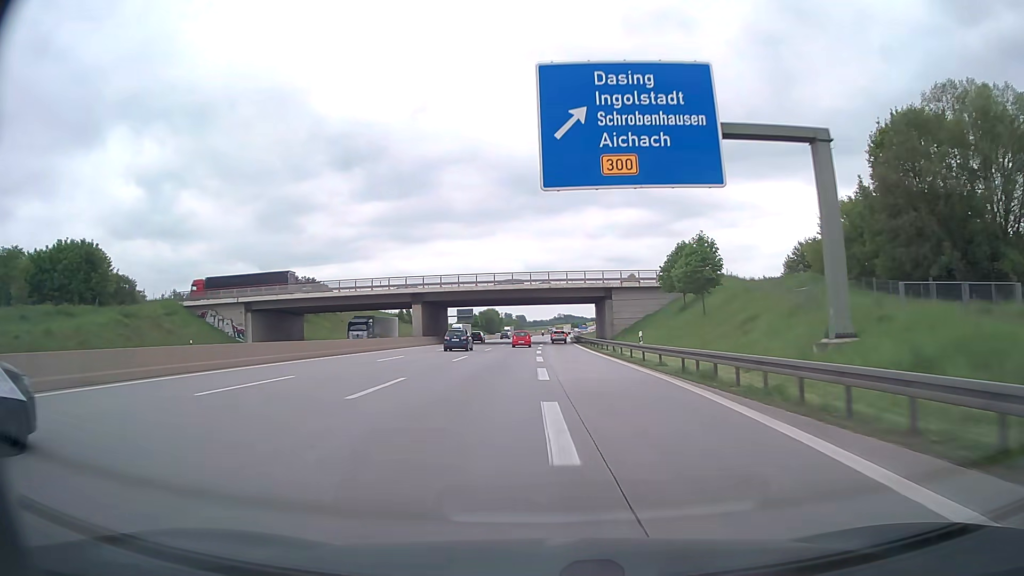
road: motorway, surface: asphalt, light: Day
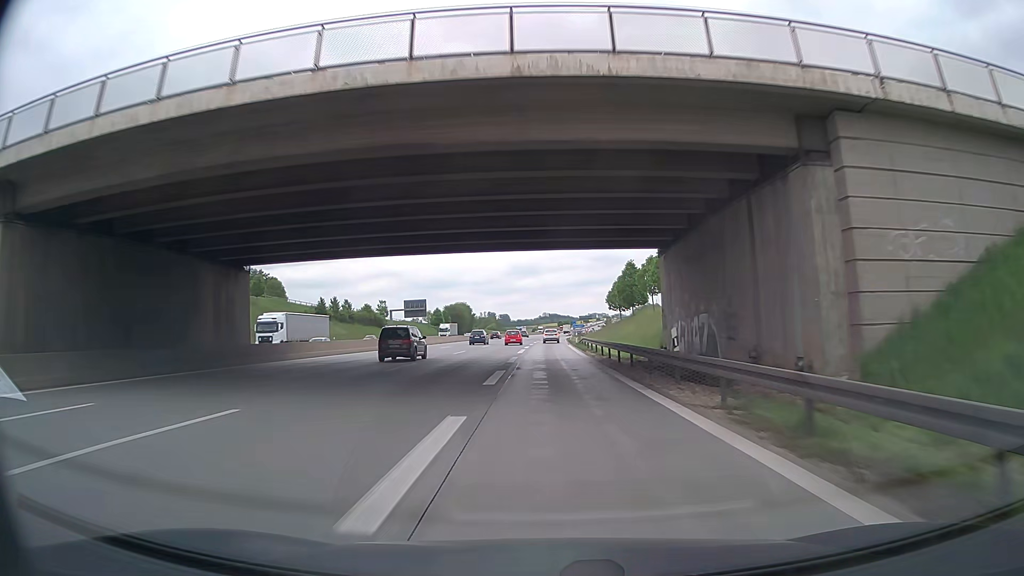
(+0.8, +61.8) m; +1°
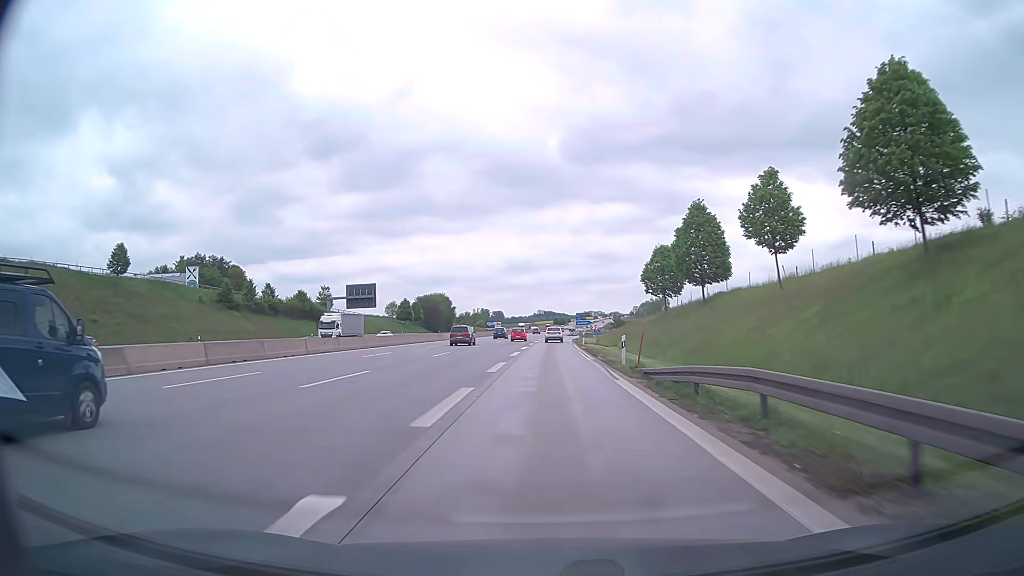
(-0.3, +43.0) m; 0°
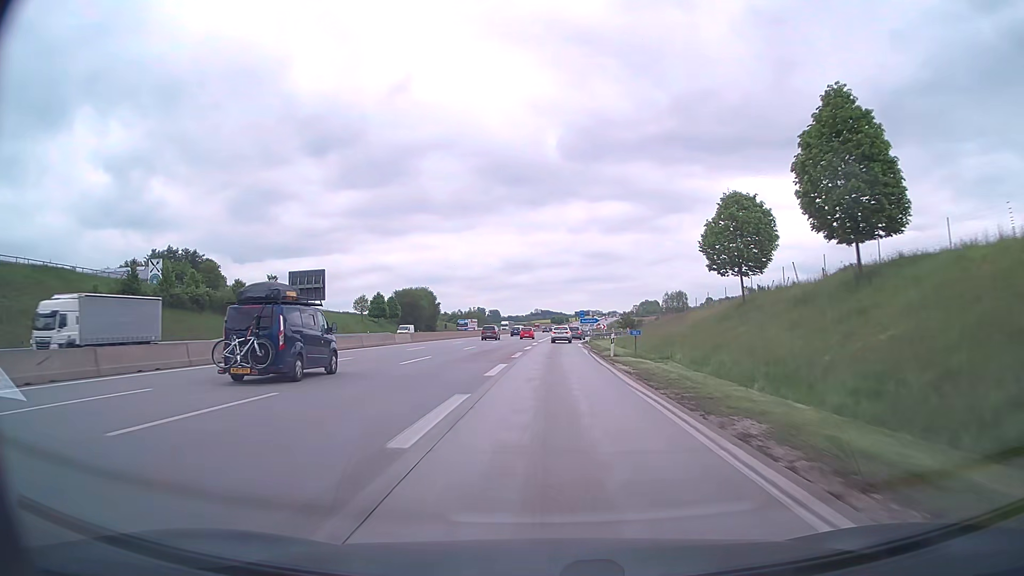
(+0.2, +25.6) m; +1°
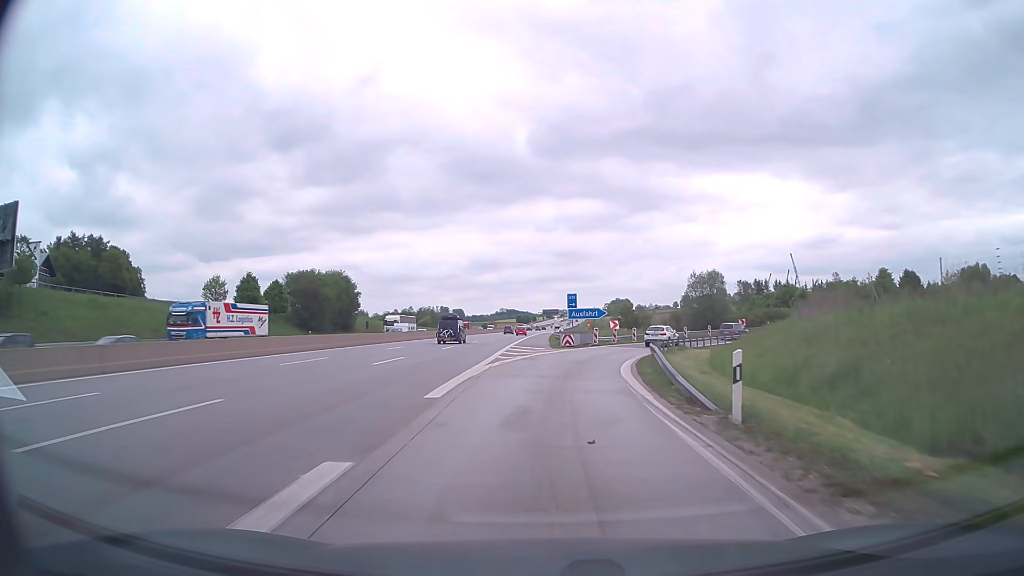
(+0.9, +53.9) m; +3°
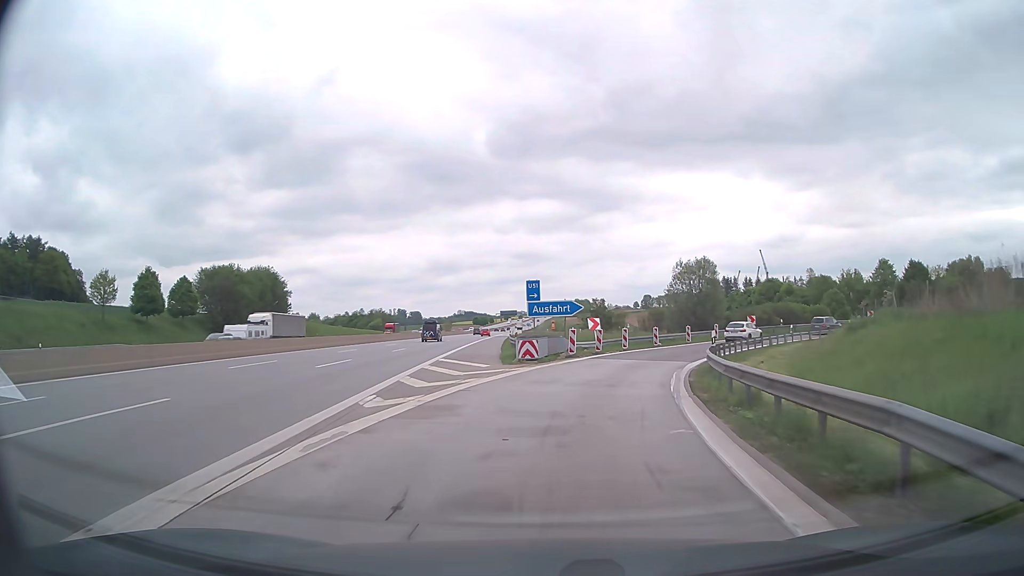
(+0.4, +17.5) m; +3°
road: motorway_link
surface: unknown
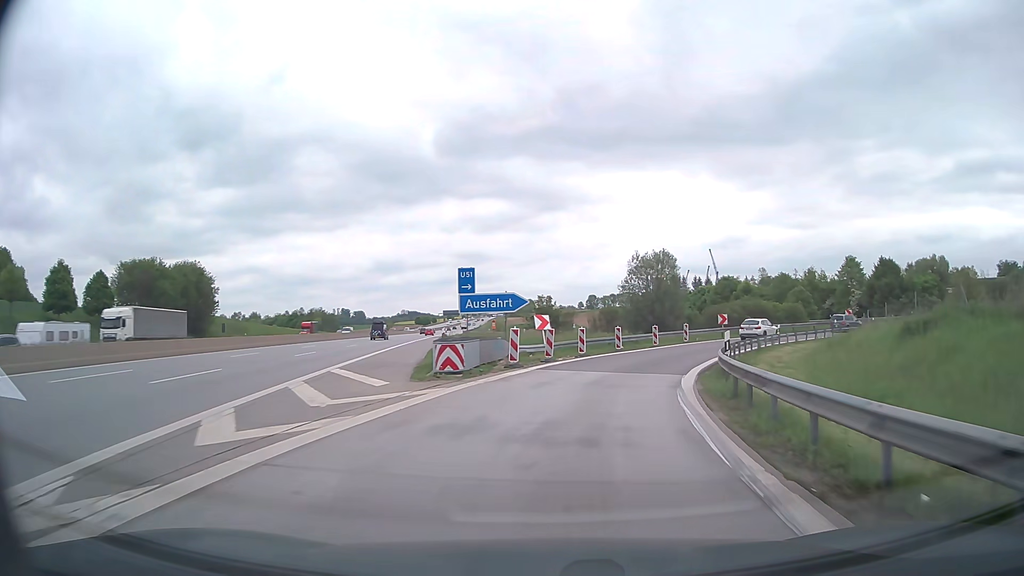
(+0.2, +8.2) m; +4°
